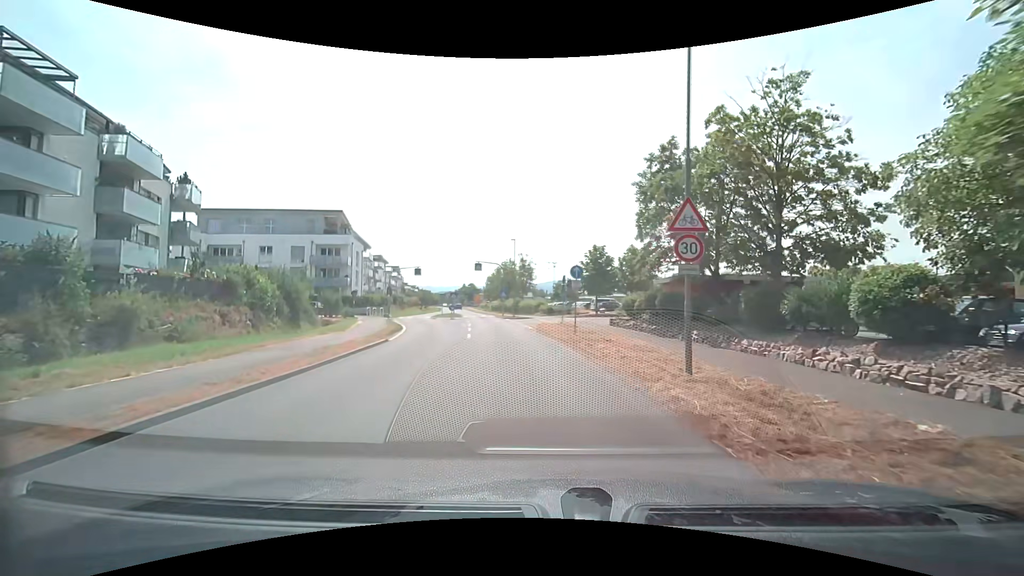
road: secondary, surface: asphalt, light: Day
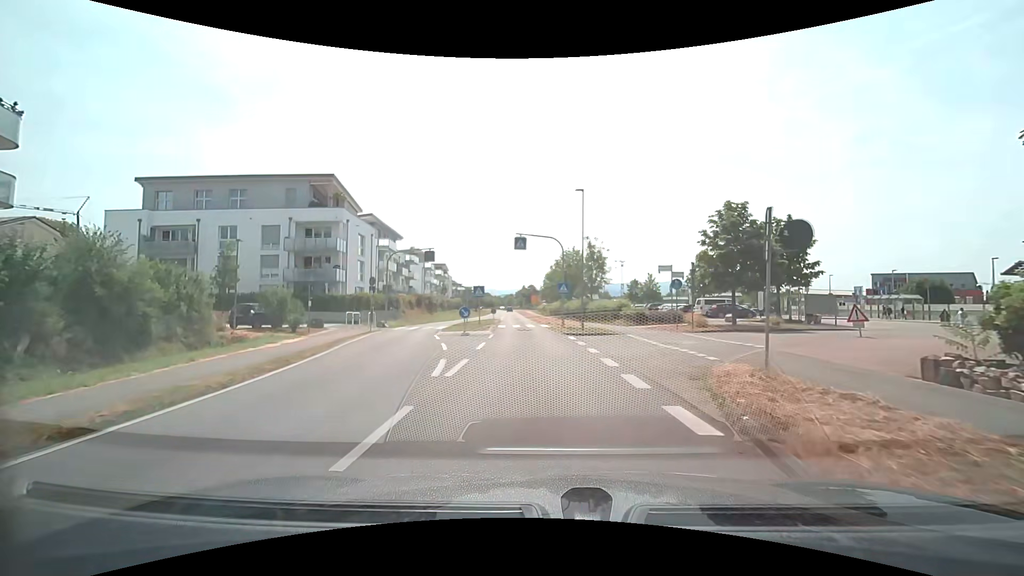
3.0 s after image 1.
(-1.5, +22.6) m; -7°
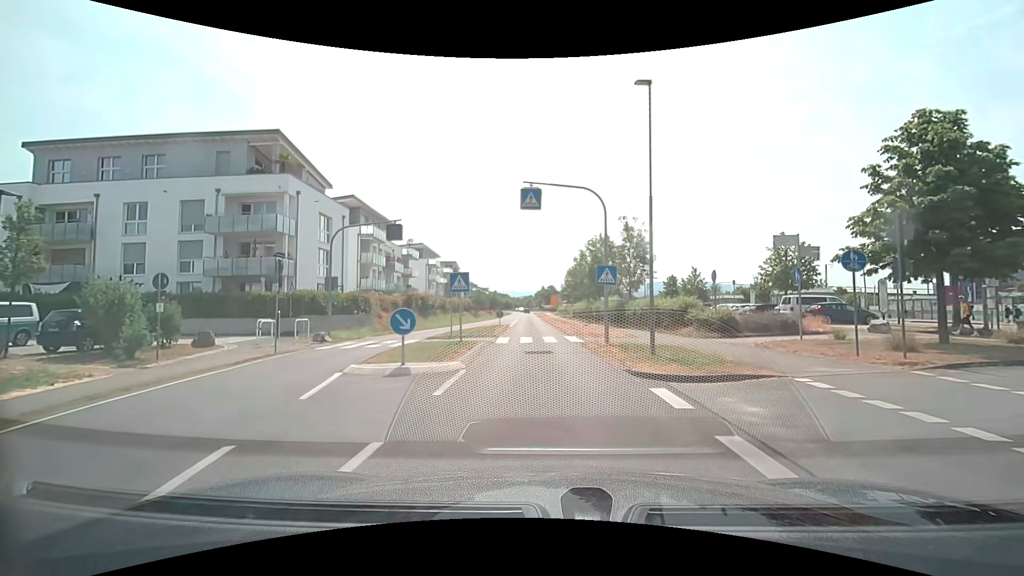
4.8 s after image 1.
(-0.3, +13.7) m; -2°
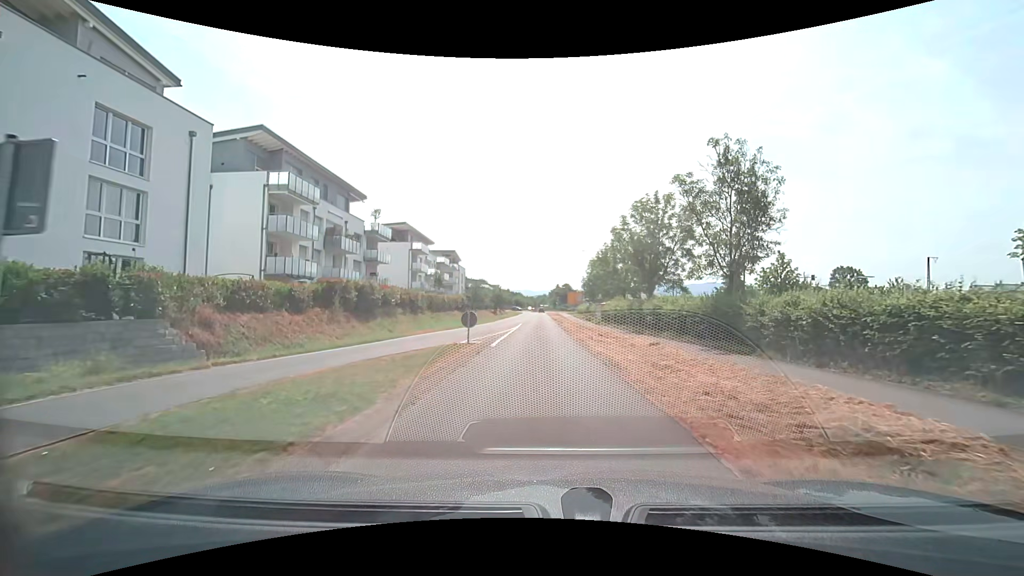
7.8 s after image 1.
(-0.3, +21.4) m; -1°
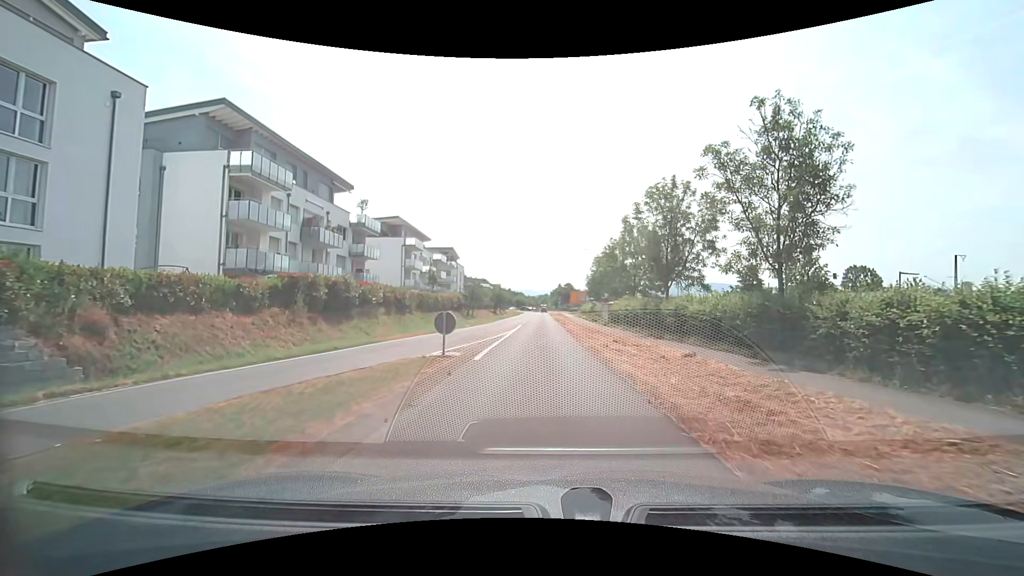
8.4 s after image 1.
(0.0, +4.6) m; 0°
(0, +10) (0, +20) (0, +30) (0, +40) (0, +50) (0, +60) (0, +70) (0, +80) (0, +90) (-1, +100) m
